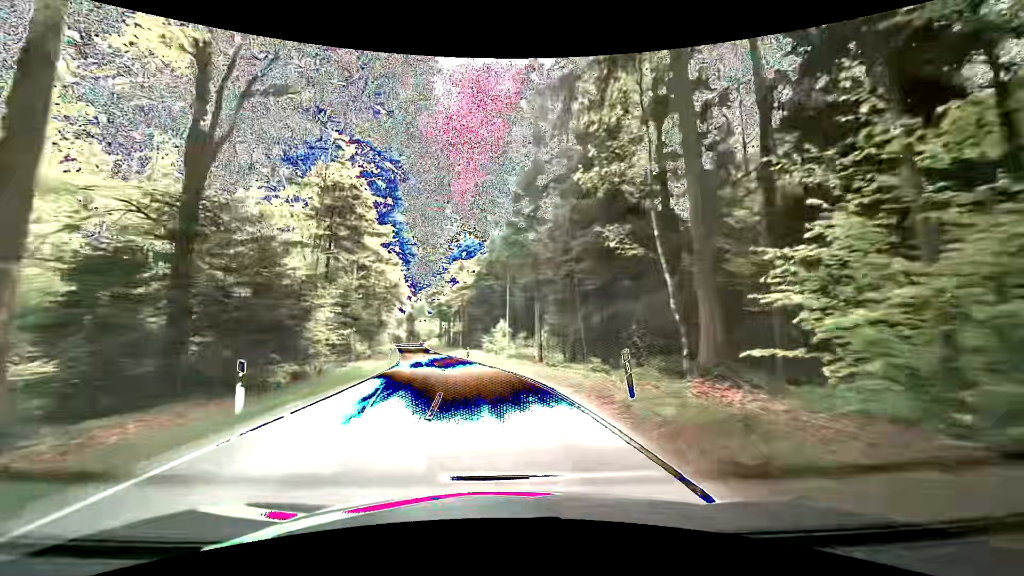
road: tertiary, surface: asphalt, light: Day
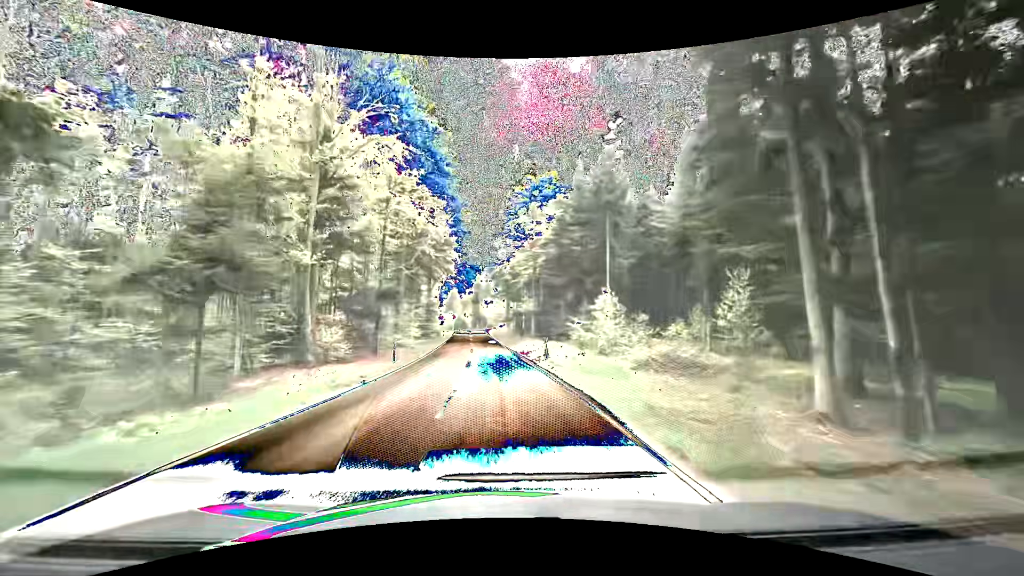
(-2.2, +24.2) m; -10°
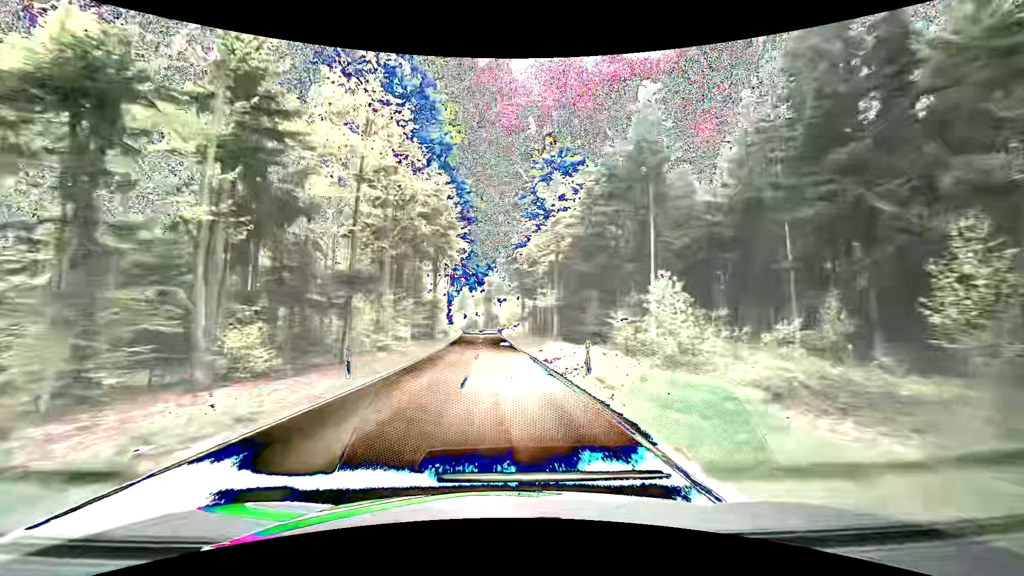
(-0.2, +8.7) m; -4°
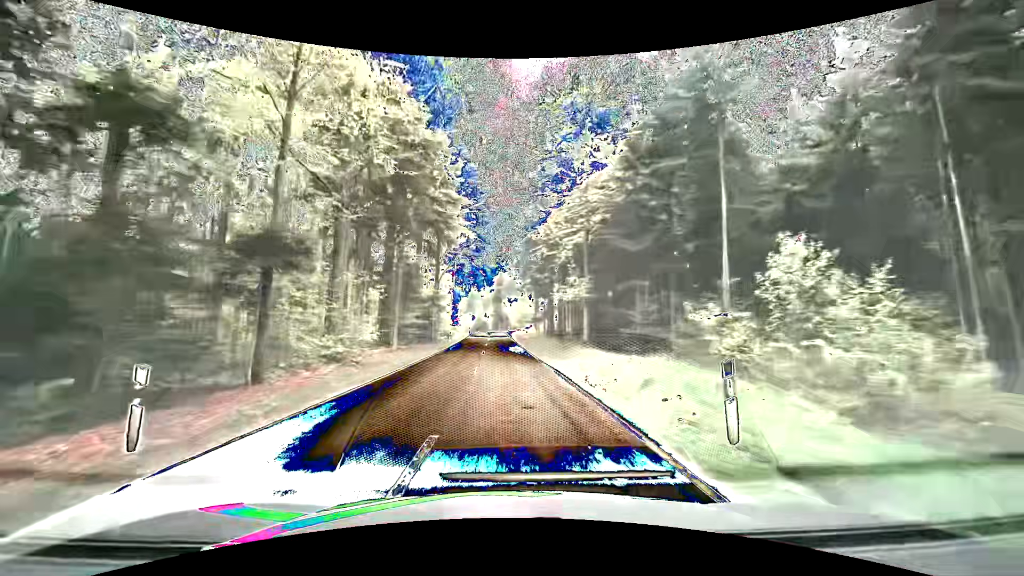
(0.0, +8.9) m; +1°
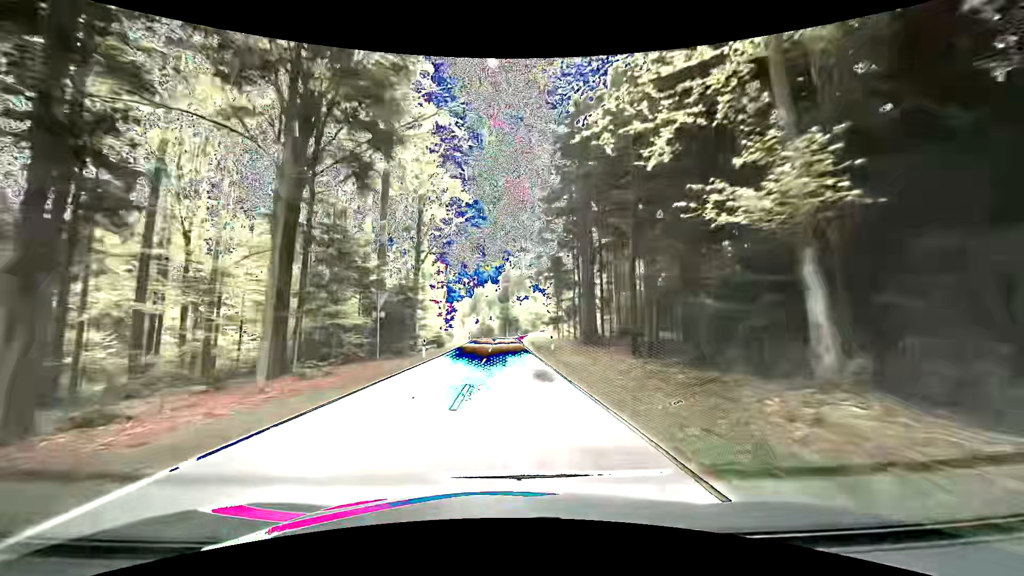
(-0.2, +18.5) m; -1°
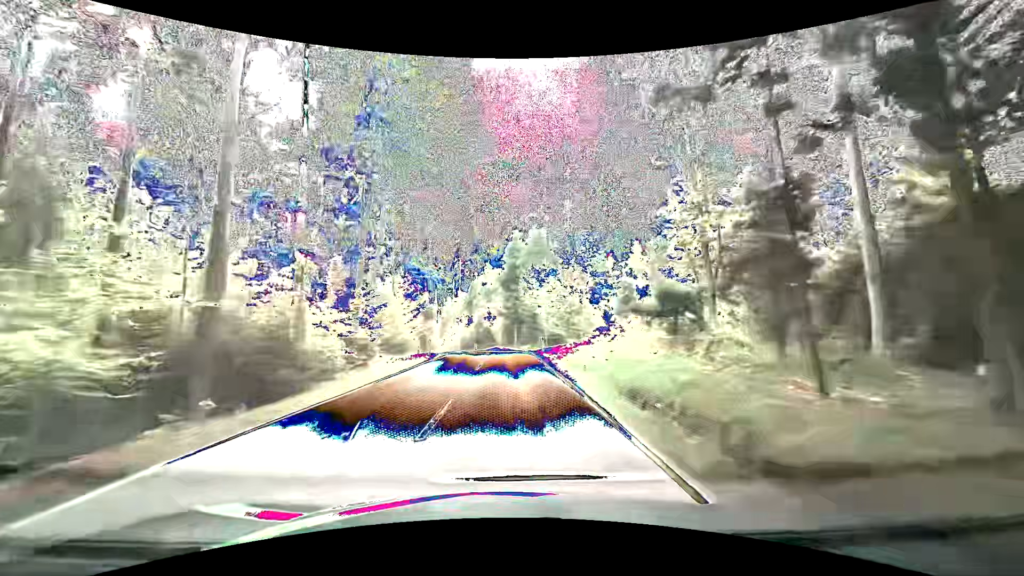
(+0.1, +38.6) m; -4°
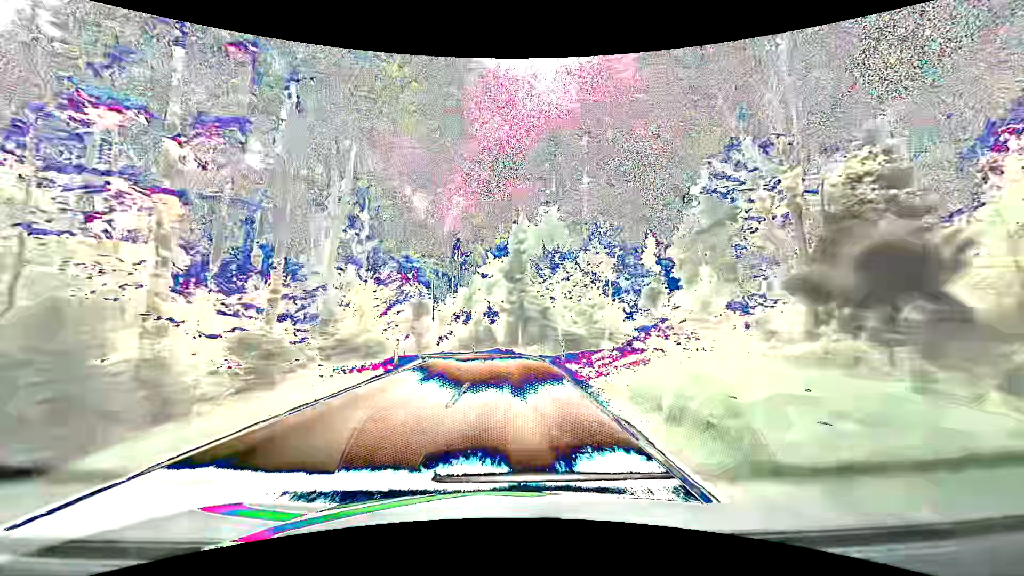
(+0.4, +9.4) m; +2°
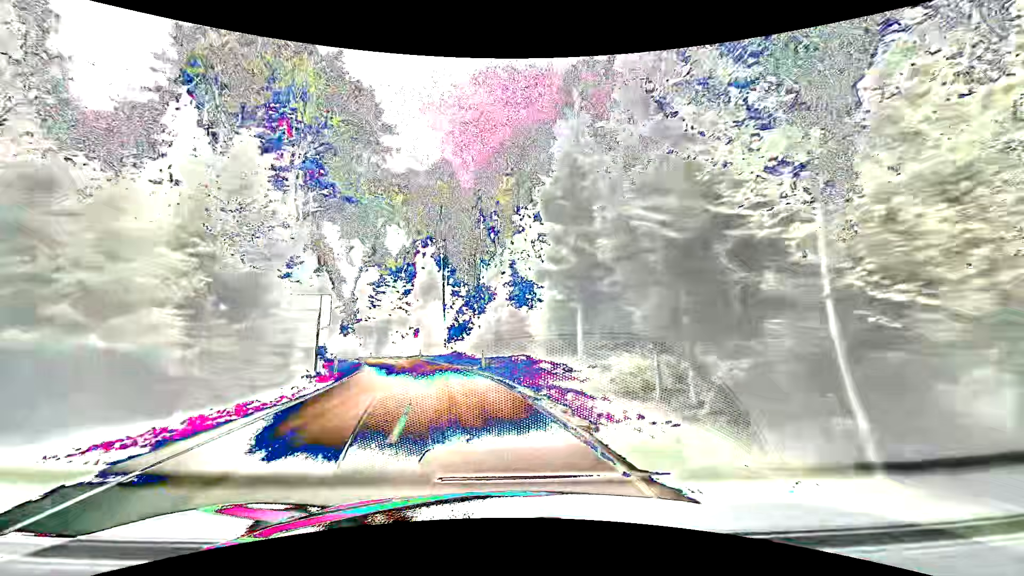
(+0.4, +26.3) m; -3°
(-1, +10) (-2, +20) (-4, +30) (-7, +39) (-10, +49) (-13, +58) (-17, +68) (-20, +77) (-24, +86) (-28, +95) m
